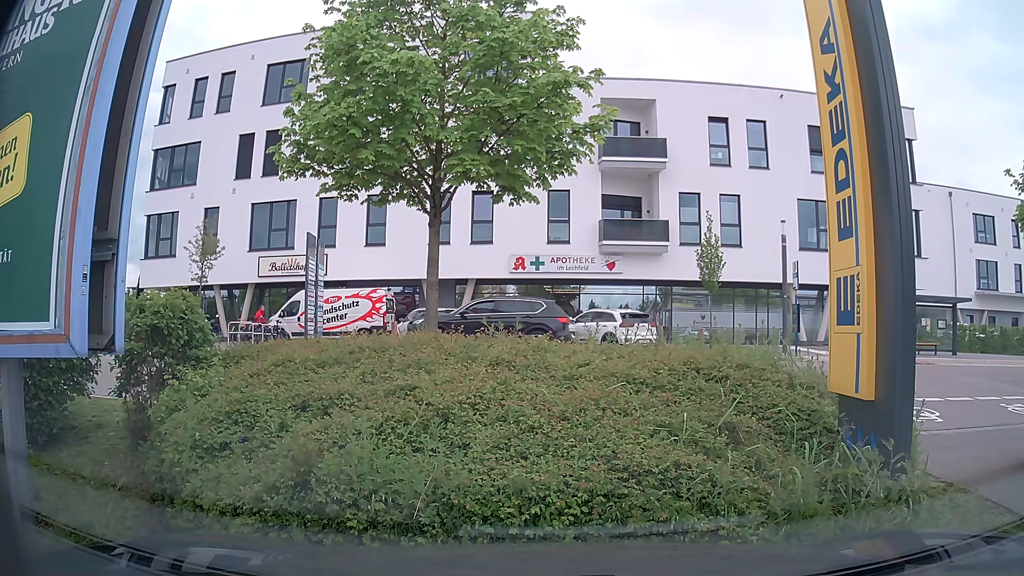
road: service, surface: asphalt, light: Day
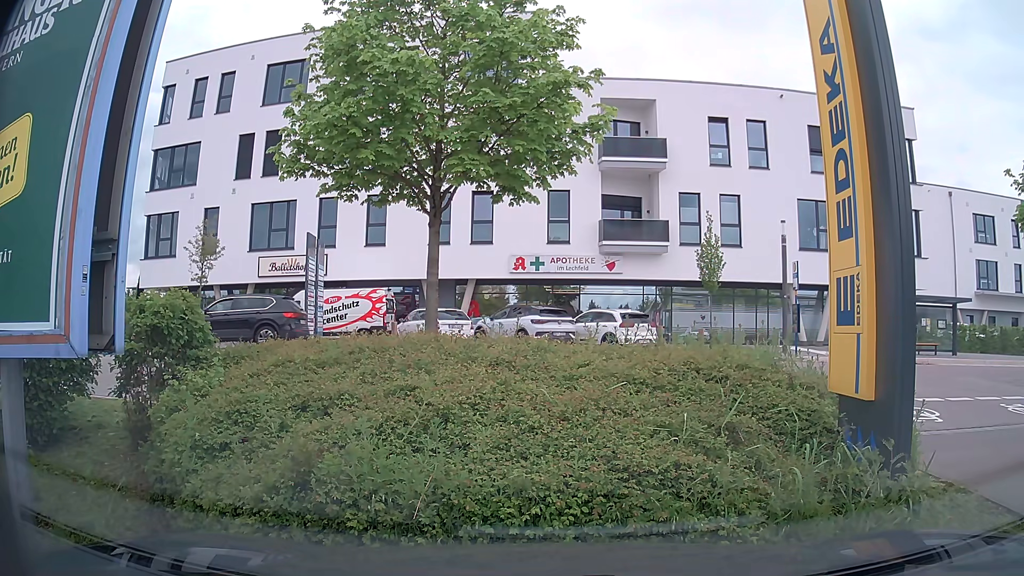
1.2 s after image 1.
(0.0, 0.0) m; 0°
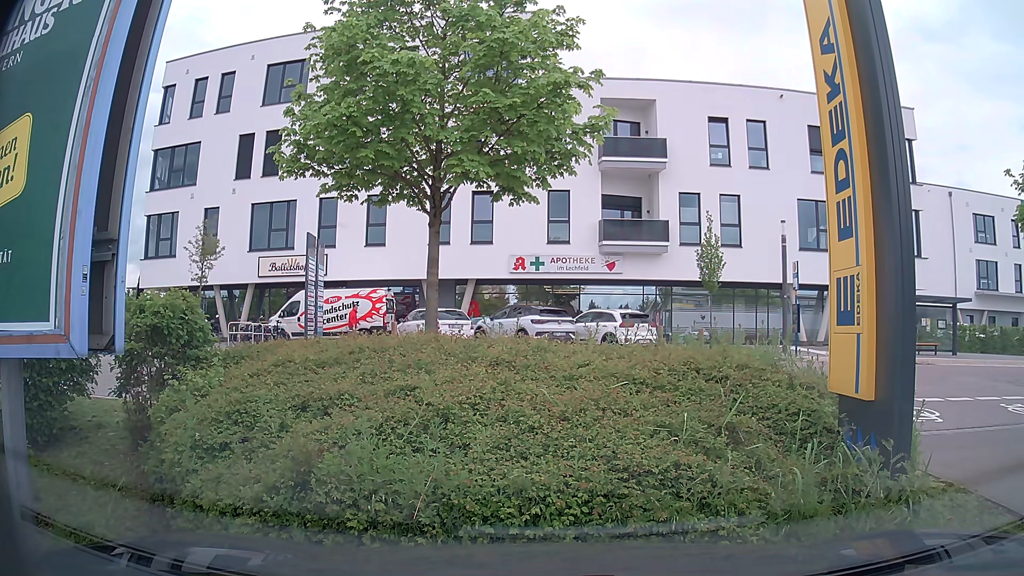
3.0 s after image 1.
(0.0, 0.0) m; 0°
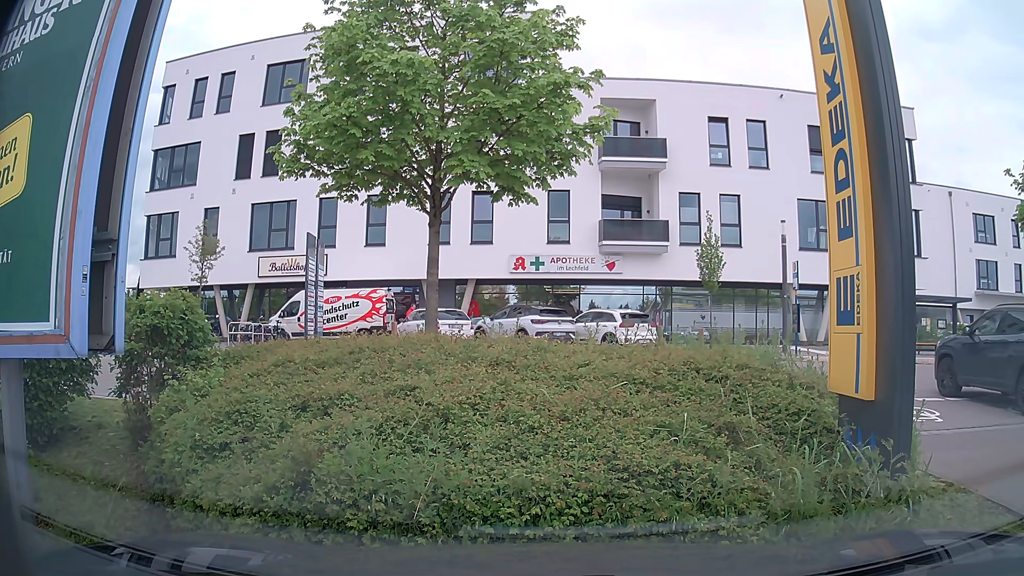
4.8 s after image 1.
(0.0, 0.0) m; 0°
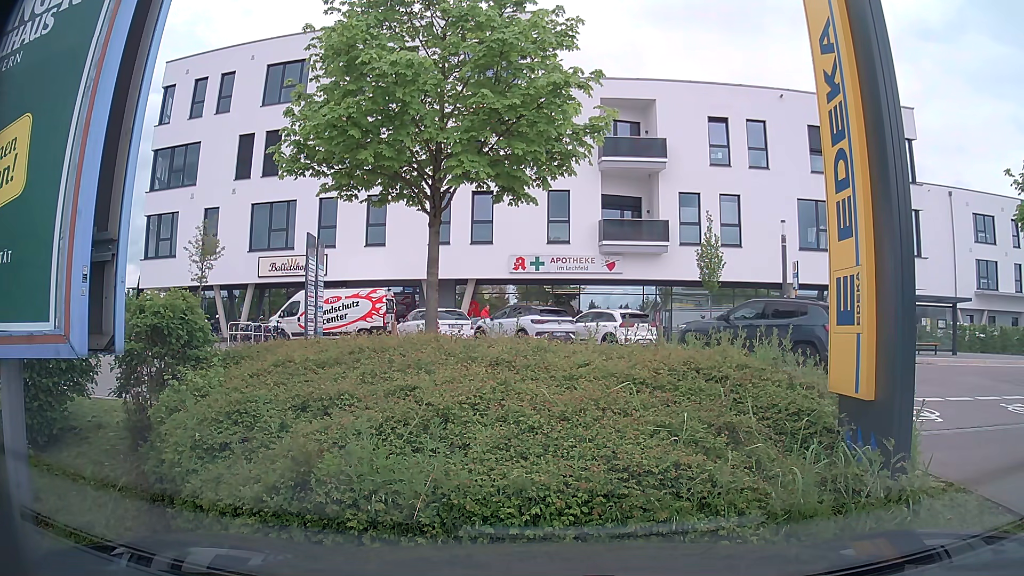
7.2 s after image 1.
(0.0, 0.0) m; 0°
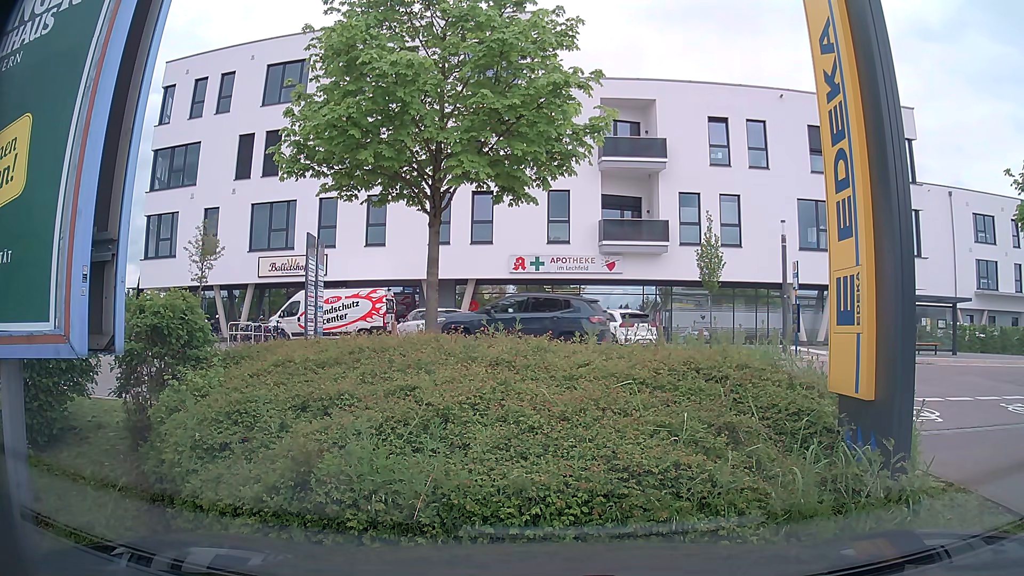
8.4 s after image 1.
(0.0, 0.0) m; 0°
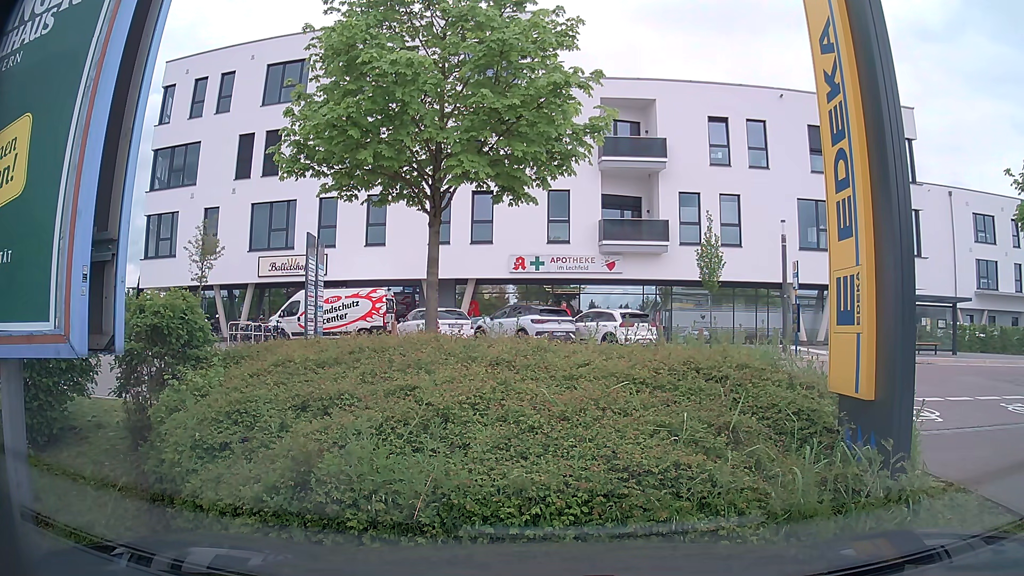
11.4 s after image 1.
(0.0, 0.0) m; 0°
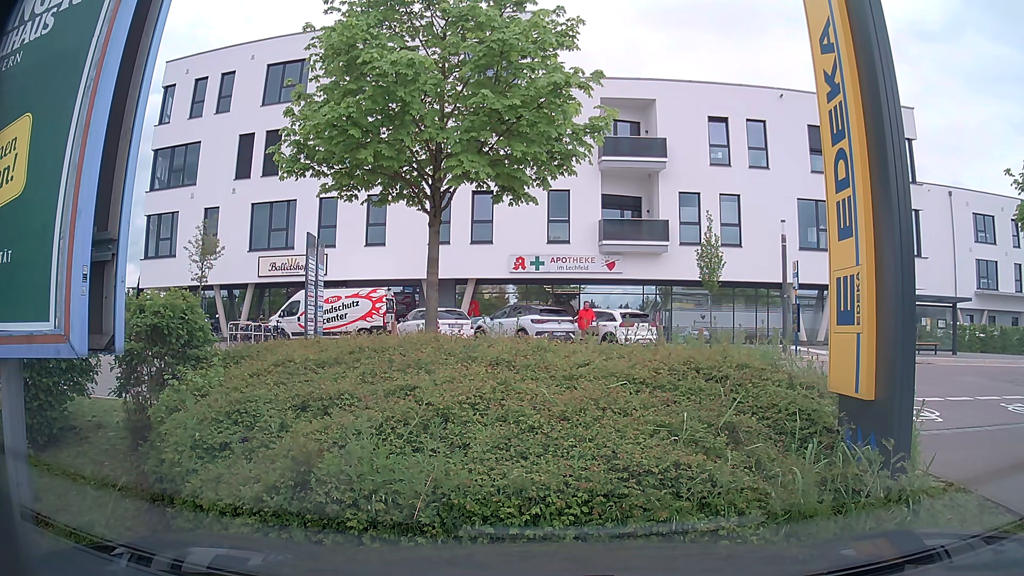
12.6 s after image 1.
(0.0, 0.0) m; 0°
